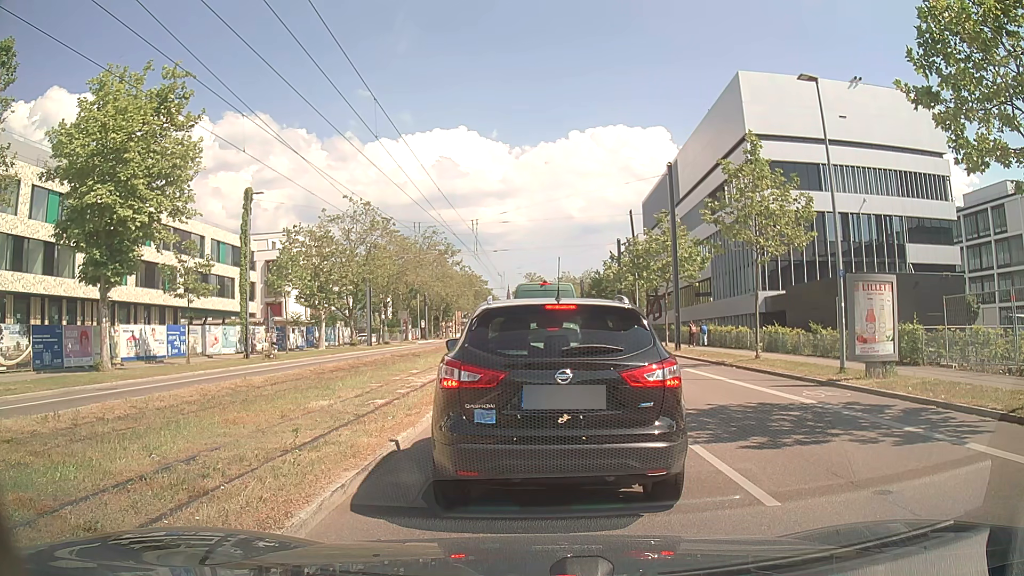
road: secondary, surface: asphalt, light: Day
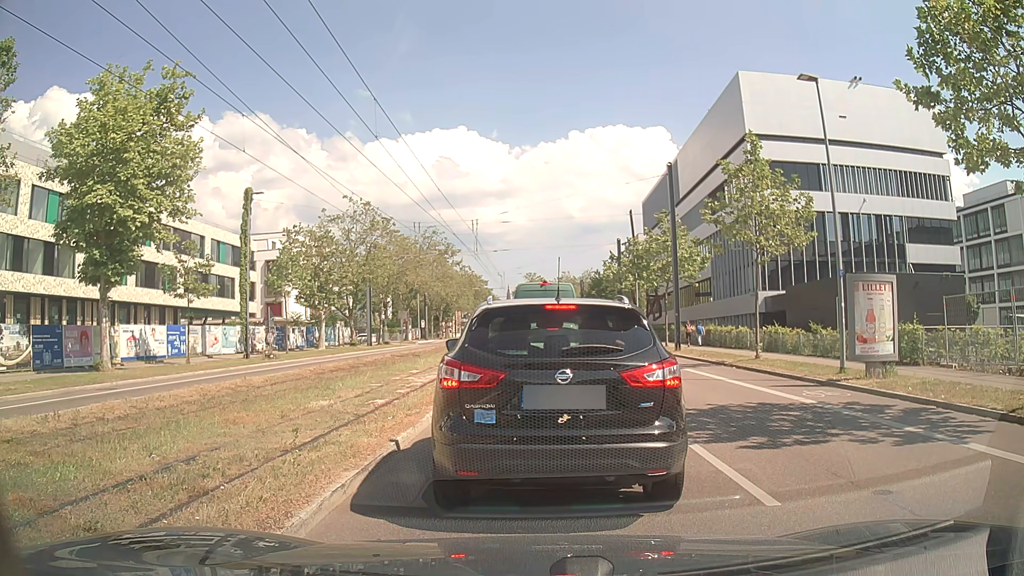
(0.0, 0.0) m; 0°
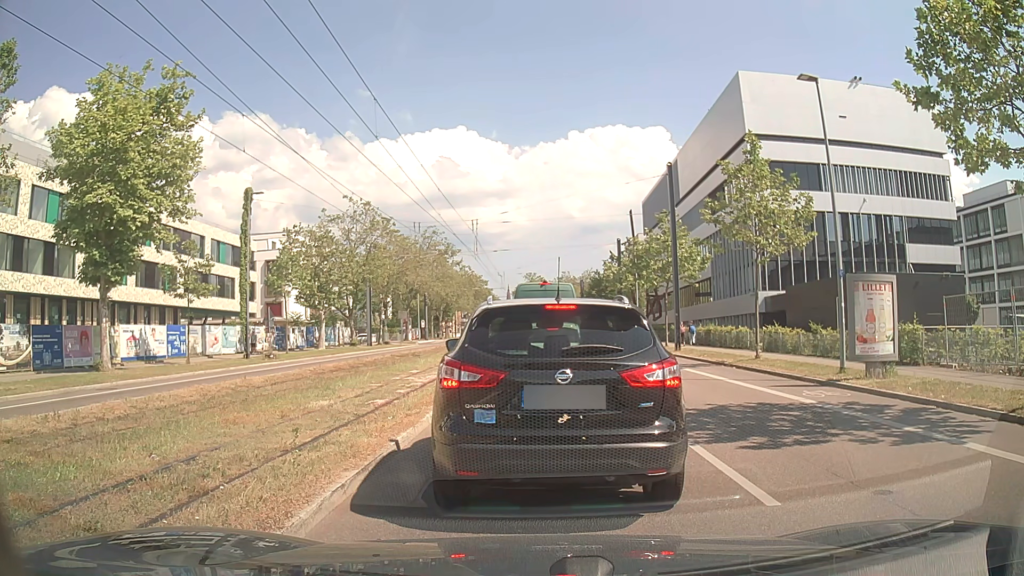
(0.0, 0.0) m; 0°
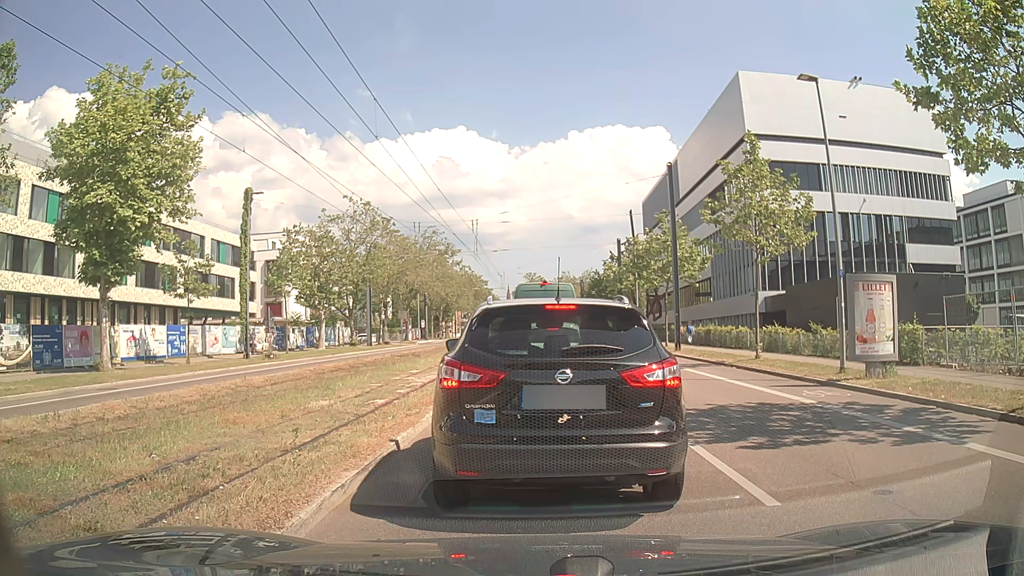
(0.0, 0.0) m; 0°
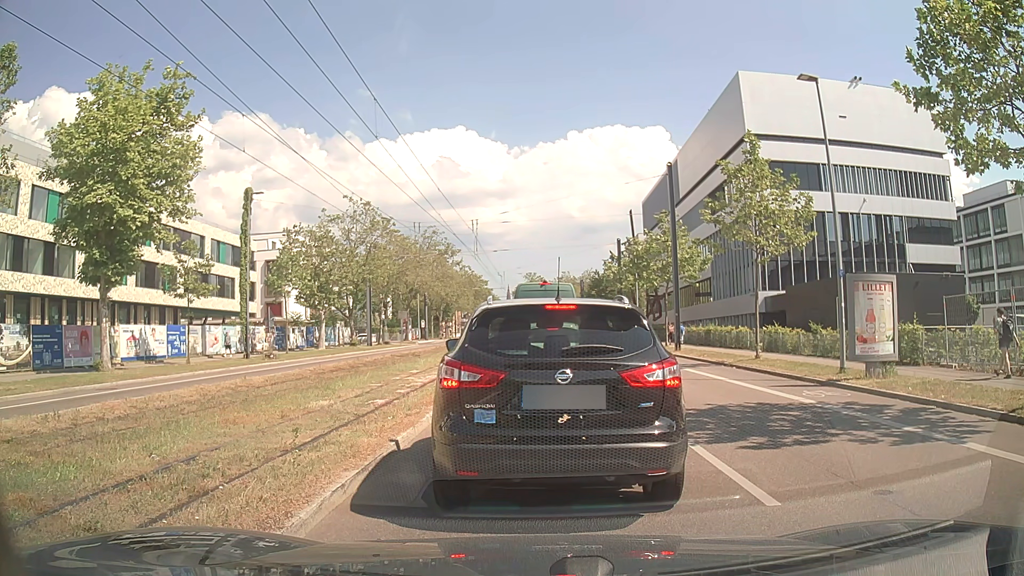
(0.0, 0.0) m; 0°
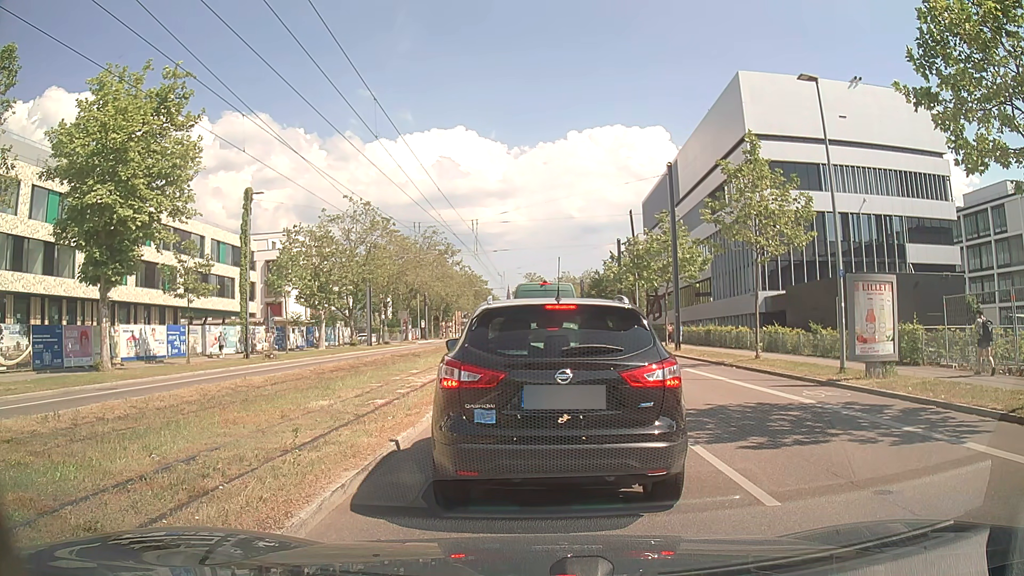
(0.0, 0.0) m; 0°
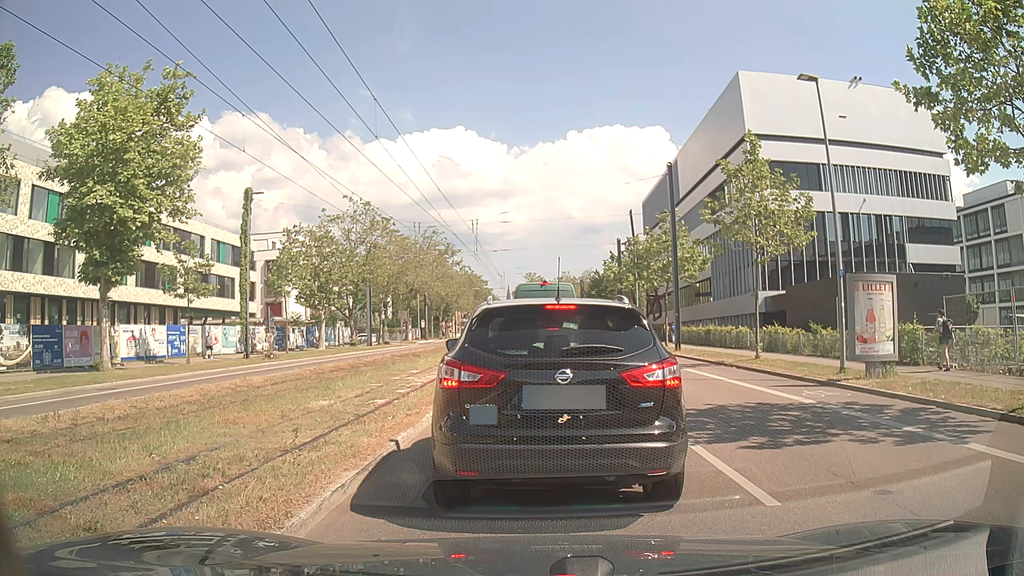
(0.0, 0.0) m; 0°
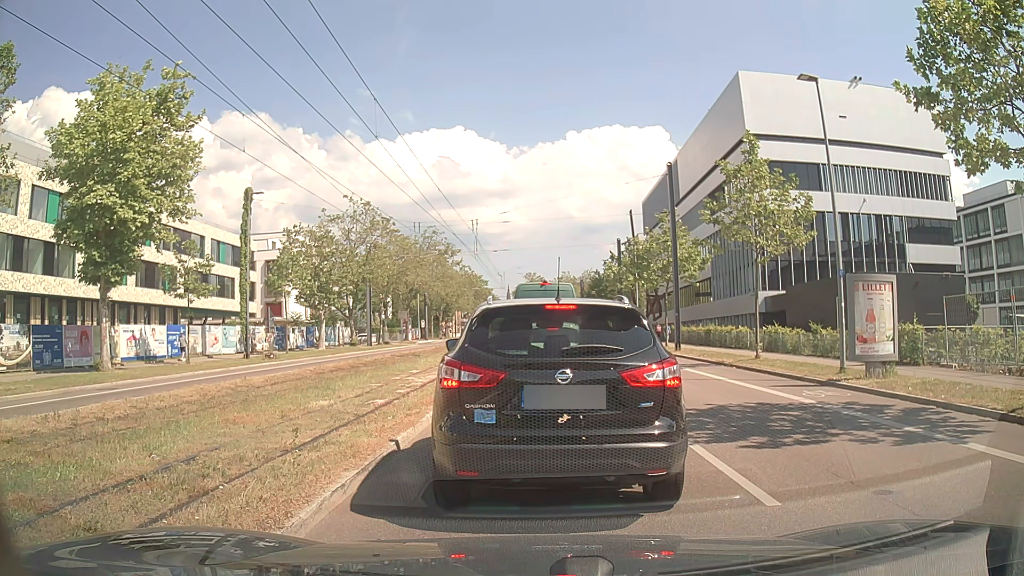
(0.0, 0.0) m; 0°
